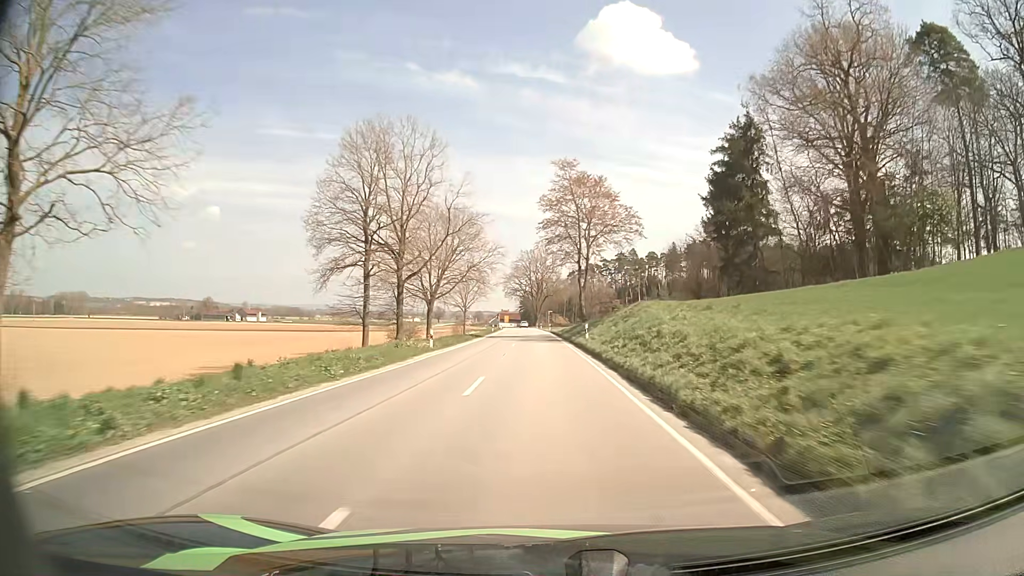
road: secondary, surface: asphalt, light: Day
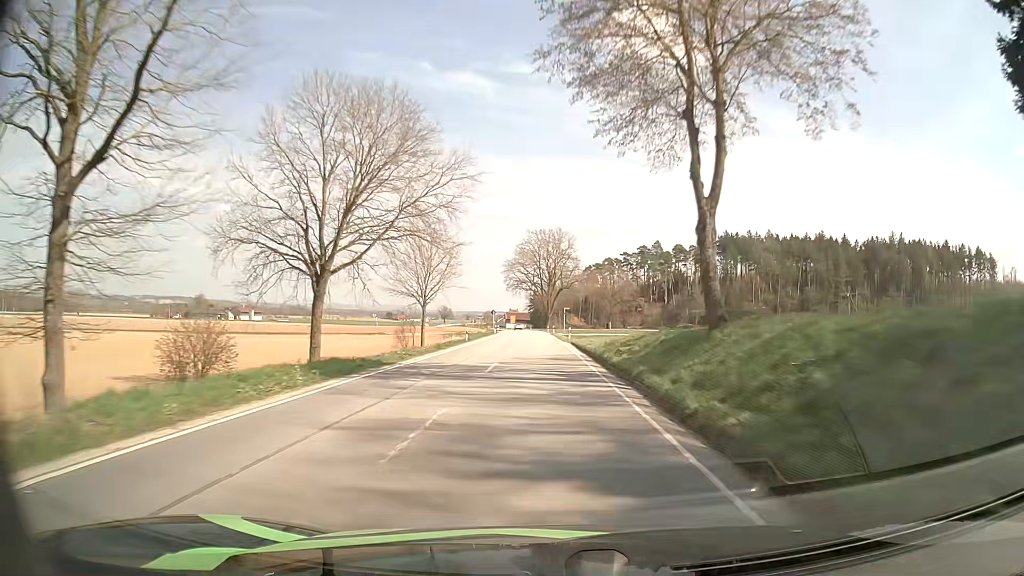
(-0.4, +40.0) m; -1°
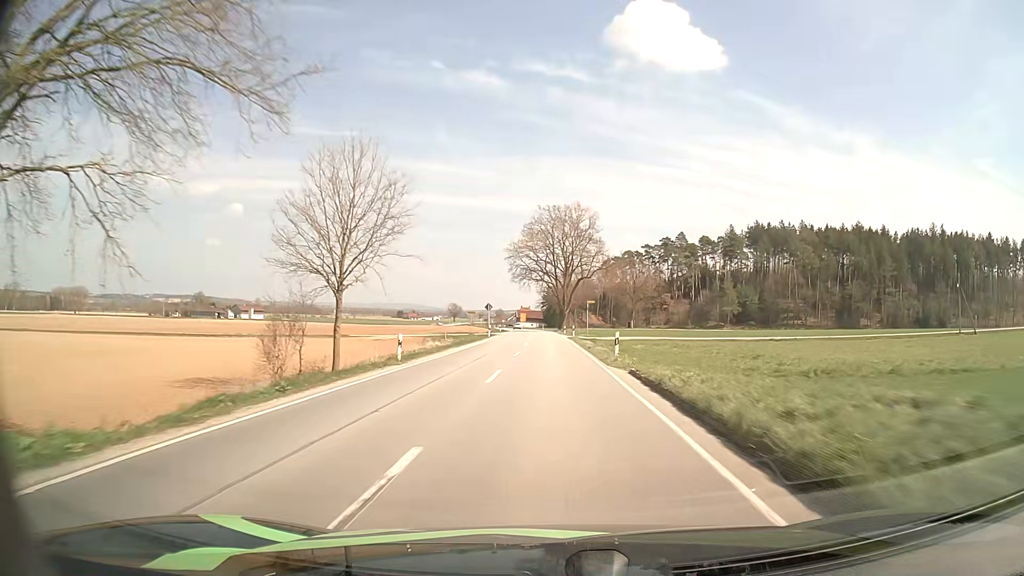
(-0.3, +26.4) m; -1°
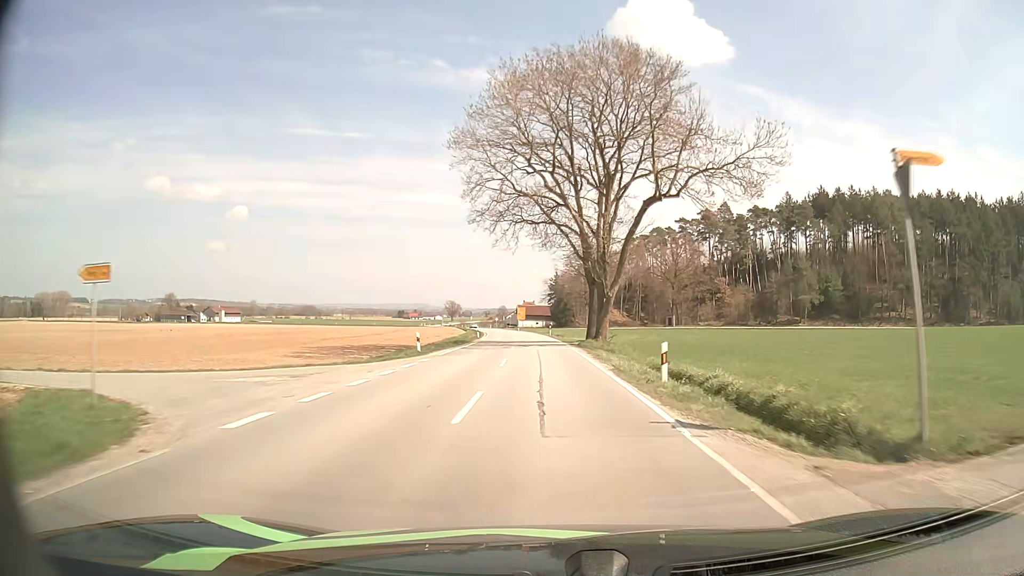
(-0.4, +63.1) m; -1°
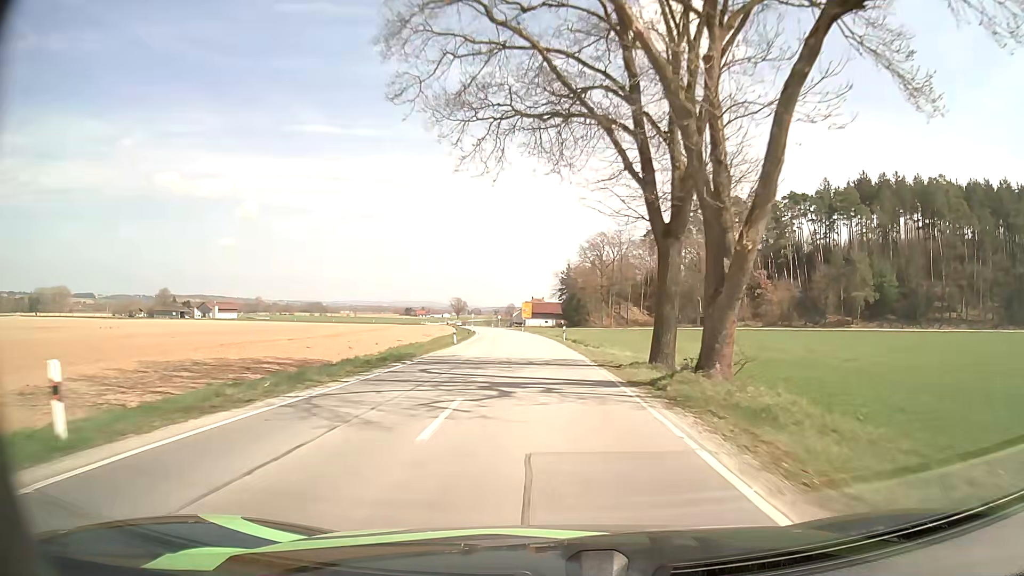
(-0.2, +24.3) m; -1°
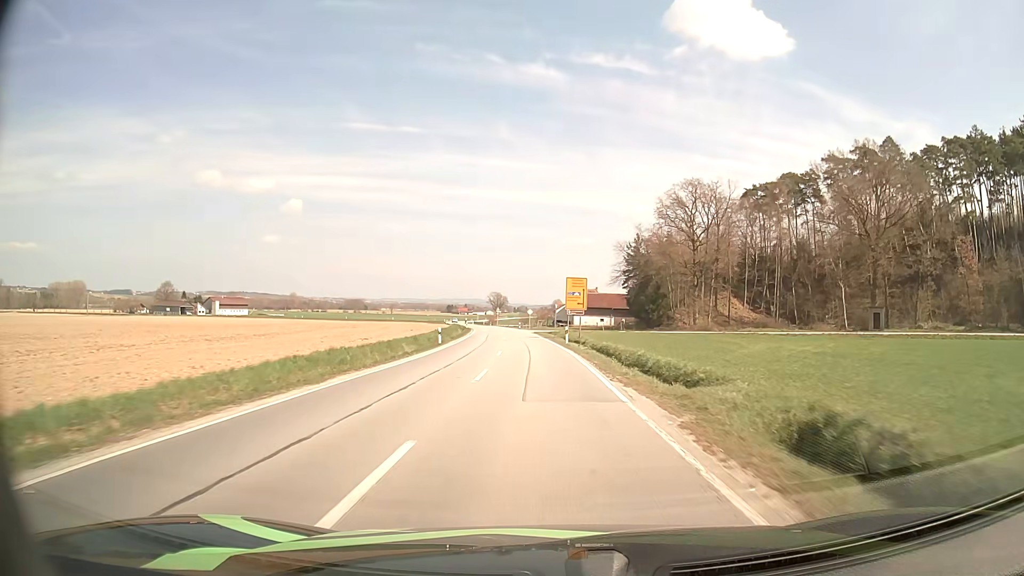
(-1.8, +61.1) m; -4°
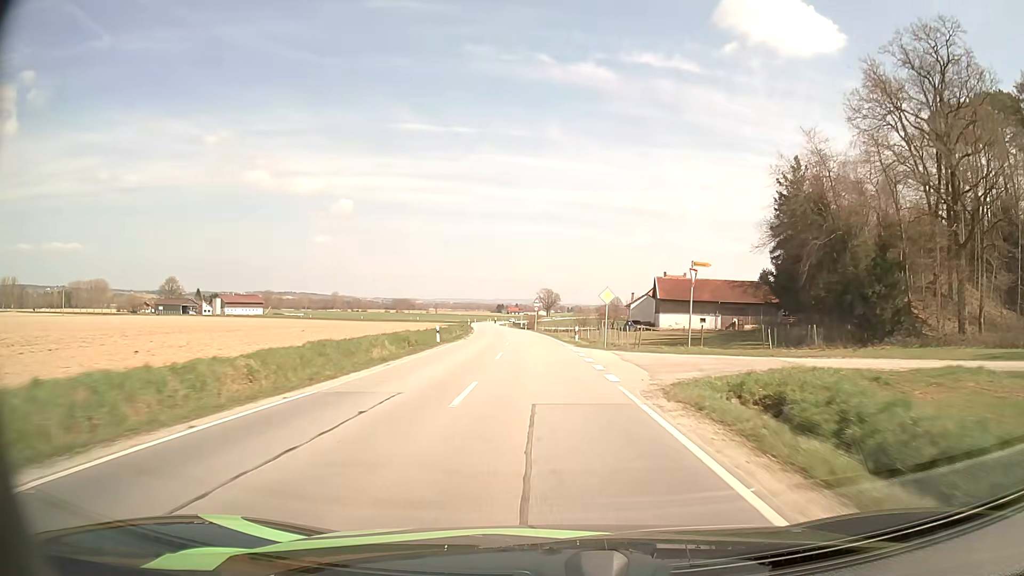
(-2.4, +60.5) m; -4°
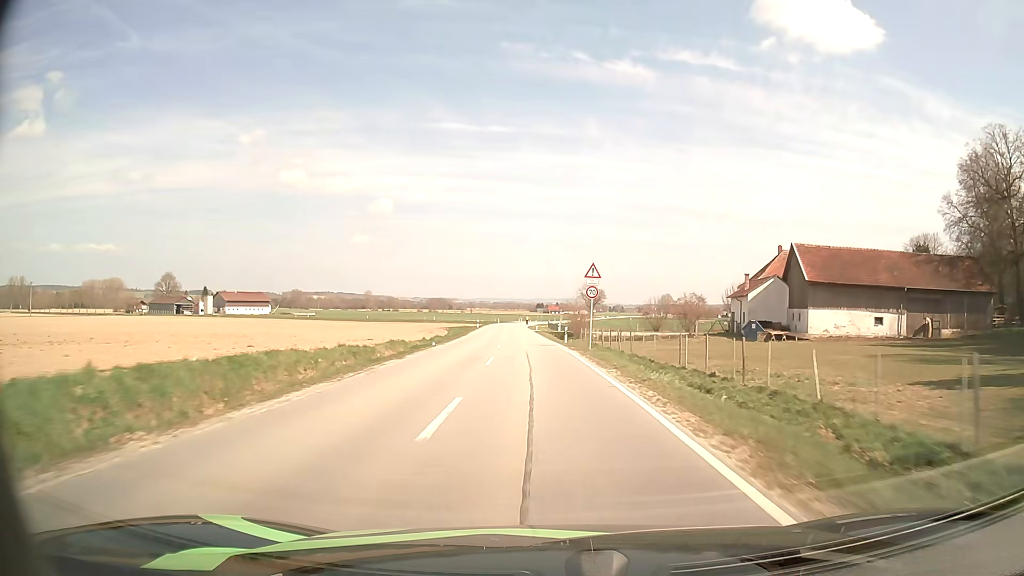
(-1.4, +48.8) m; -3°
(0, +10) (0, +20) (-1, +30) (-1, +40) (-2, +50) (-2, +60) (-3, +70) (-4, +80) (-4, +90) (-5, +100) m
